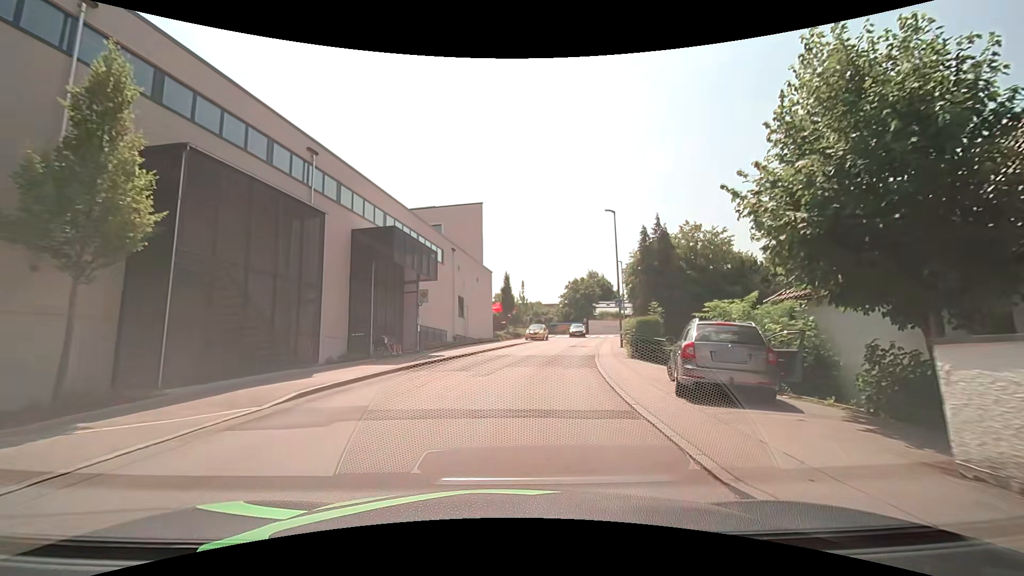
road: unclassified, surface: asphalt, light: Day
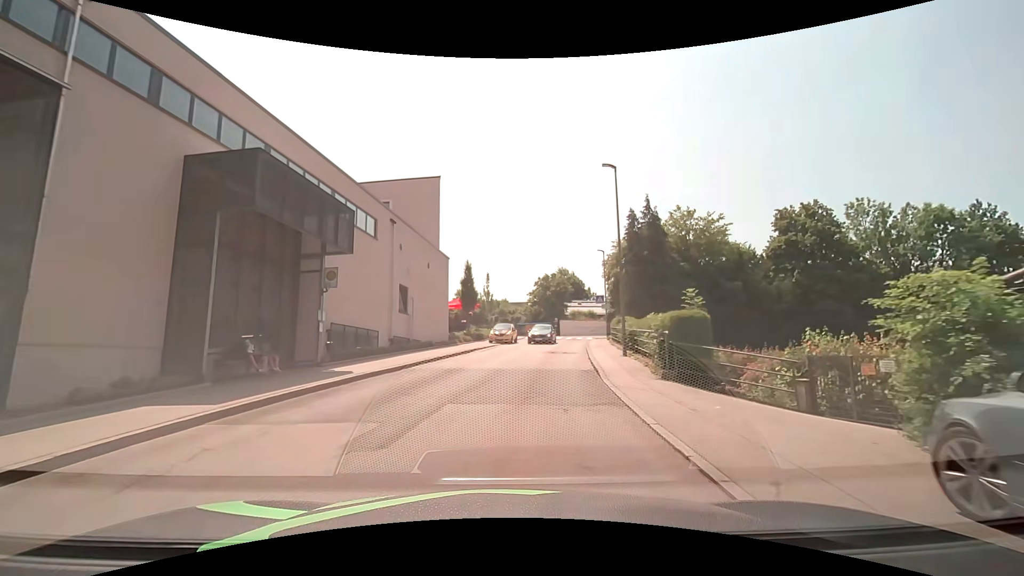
(+0.2, +8.9) m; +3°
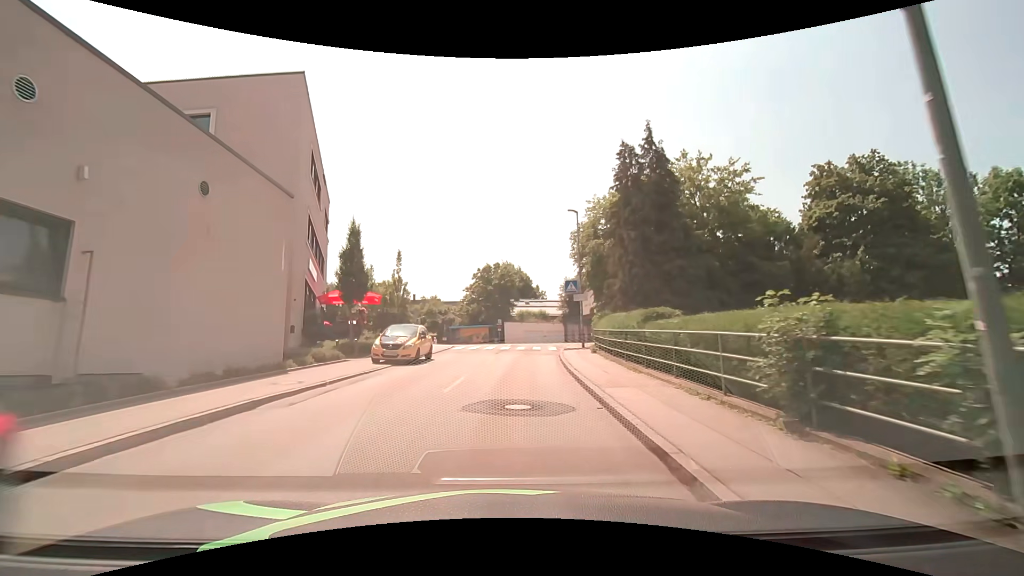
(+1.4, +17.8) m; +7°
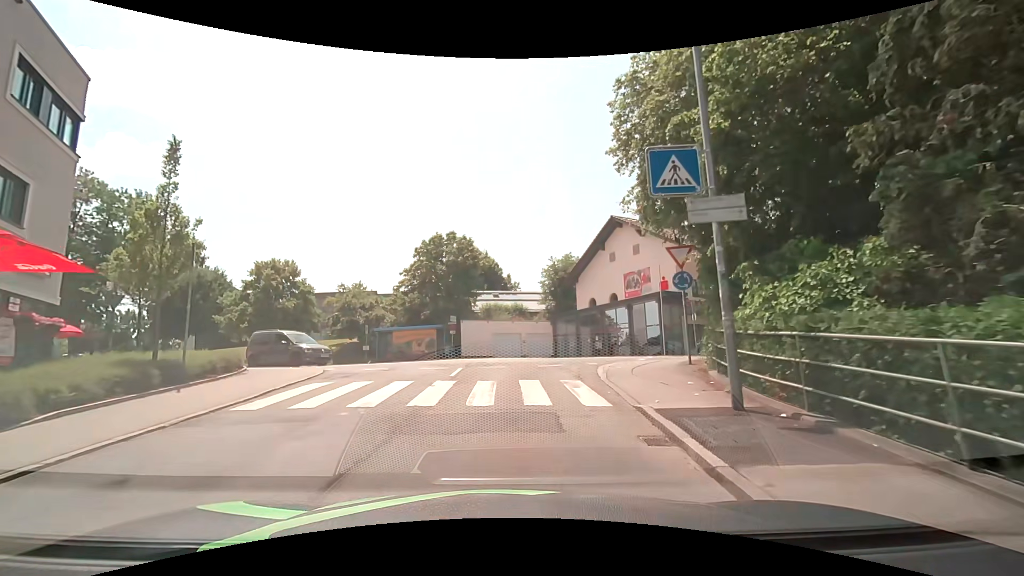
(+0.4, +21.7) m; +4°
